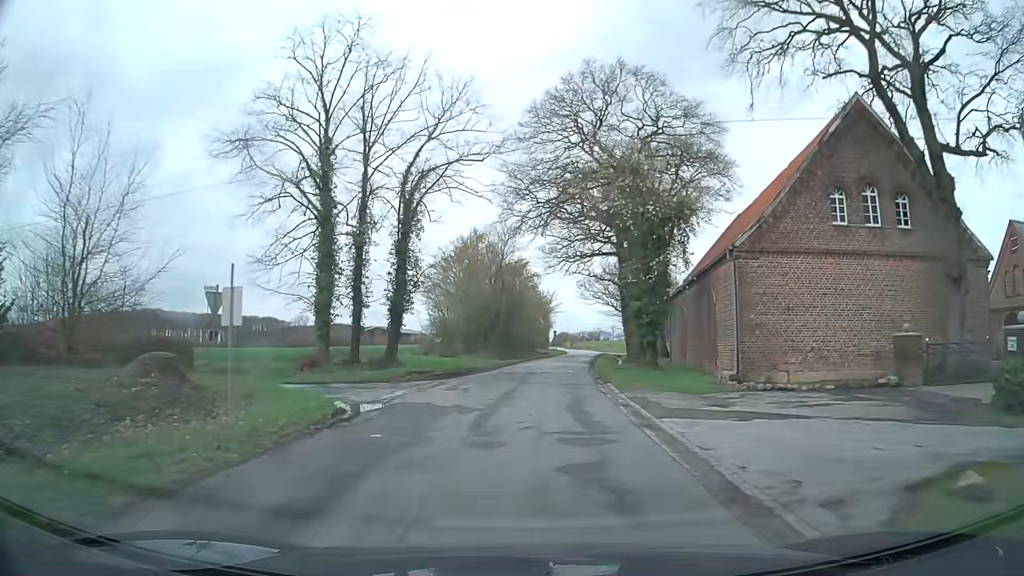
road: unclassified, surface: asphalt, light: Day
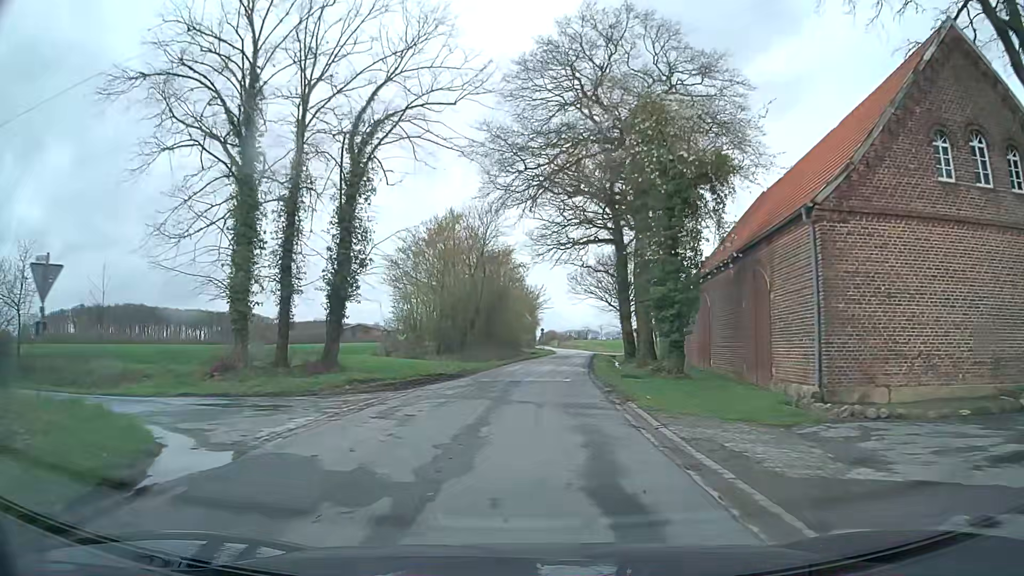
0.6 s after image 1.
(+0.1, +7.6) m; +2°
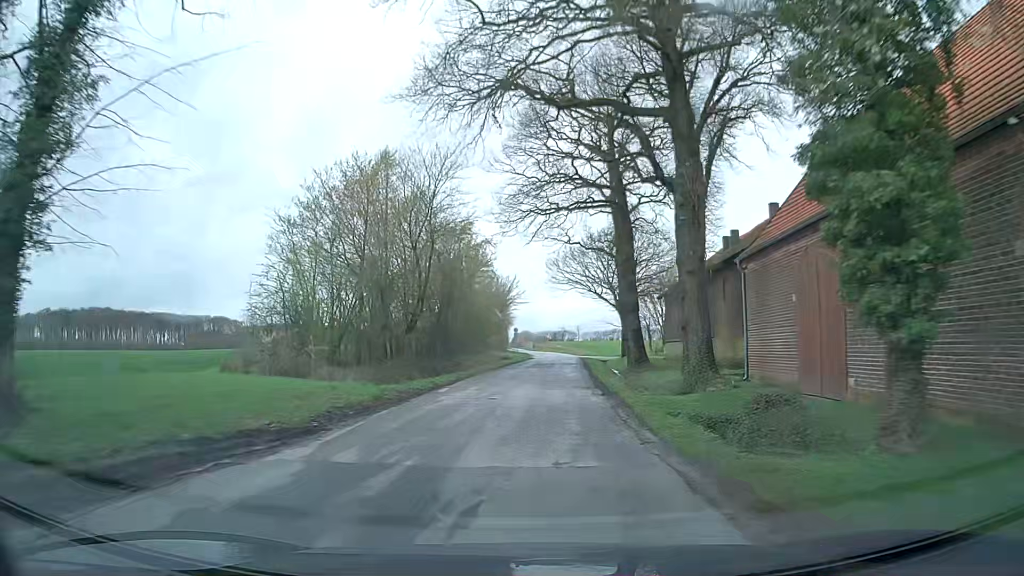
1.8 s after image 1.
(+0.2, +15.2) m; +2°
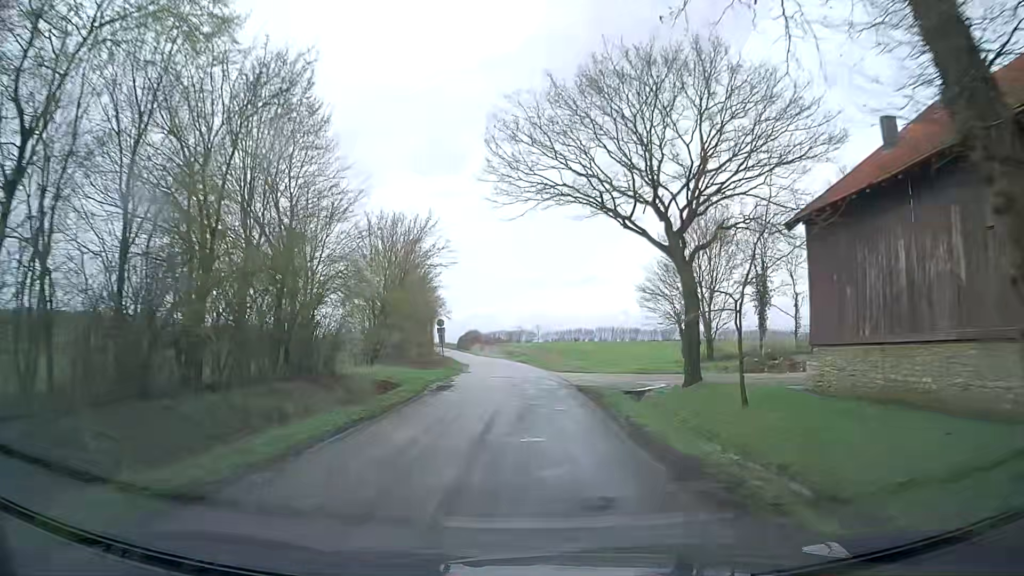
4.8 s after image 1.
(+1.3, +37.9) m; +3°
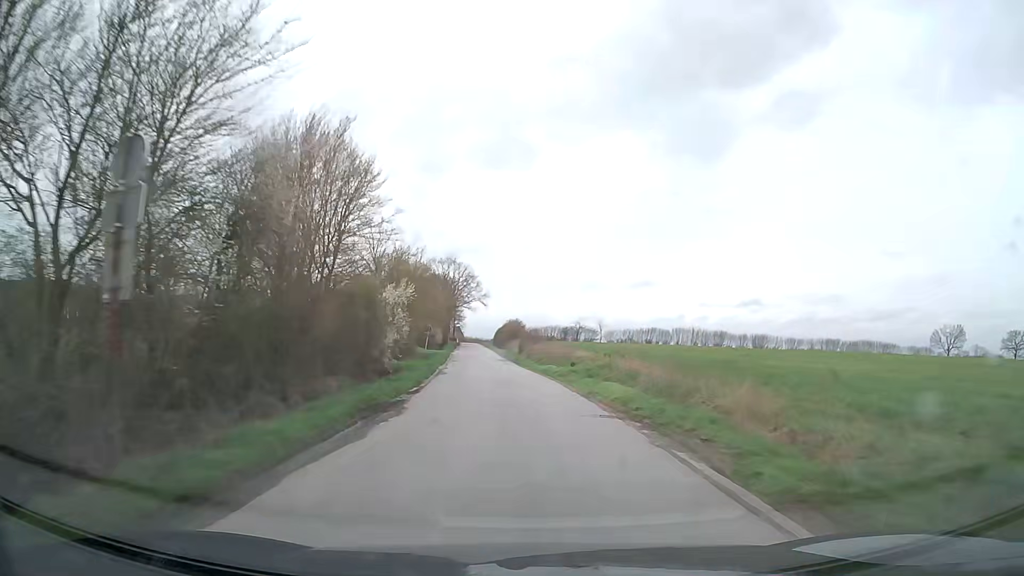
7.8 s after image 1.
(-1.5, +45.2) m; -4°
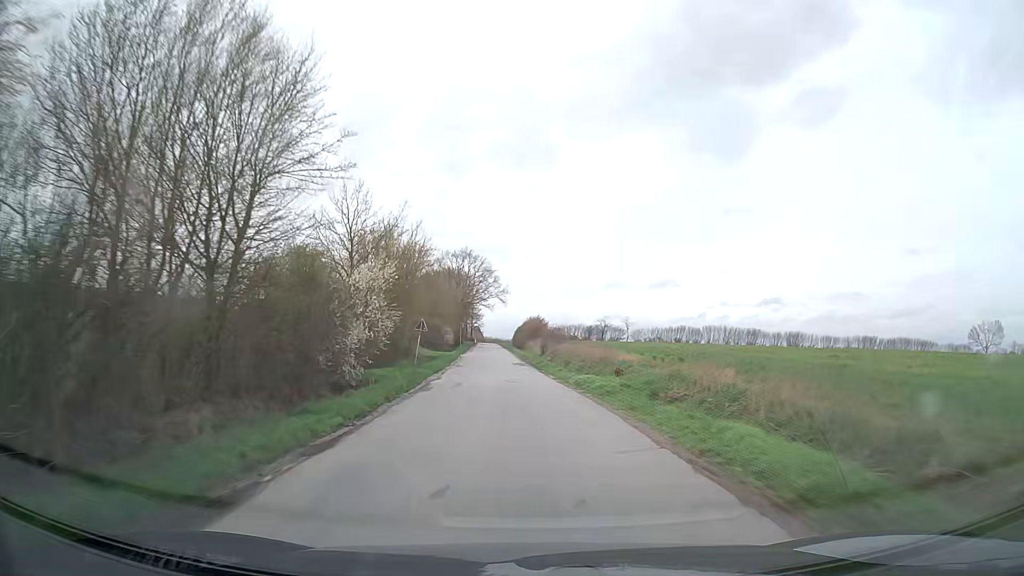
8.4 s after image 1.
(-0.1, +10.5) m; -2°
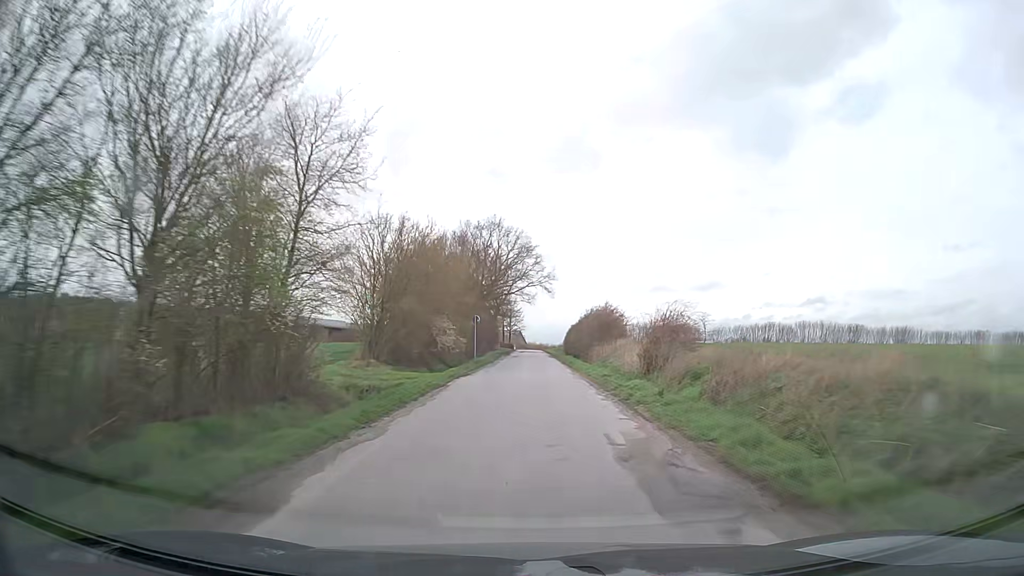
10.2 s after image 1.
(-1.4, +34.2) m; -4°
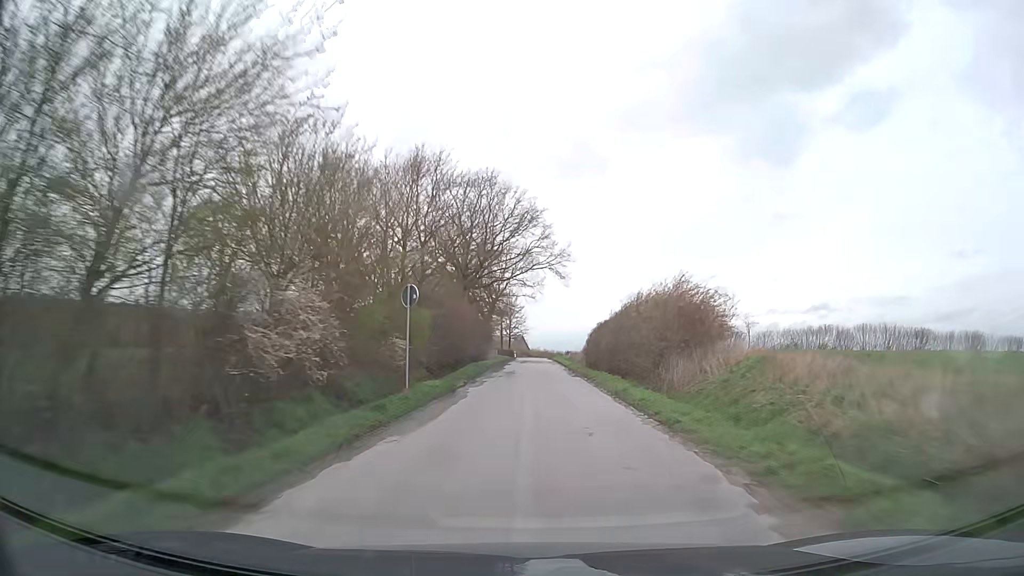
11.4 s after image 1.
(-0.2, +25.2) m; -1°
(0, +10) (0, +20) (0, +30) (0, +40) (0, +50) (0, +60) (0, +70) (0, +80) (0, +90) (+1, +100) m
